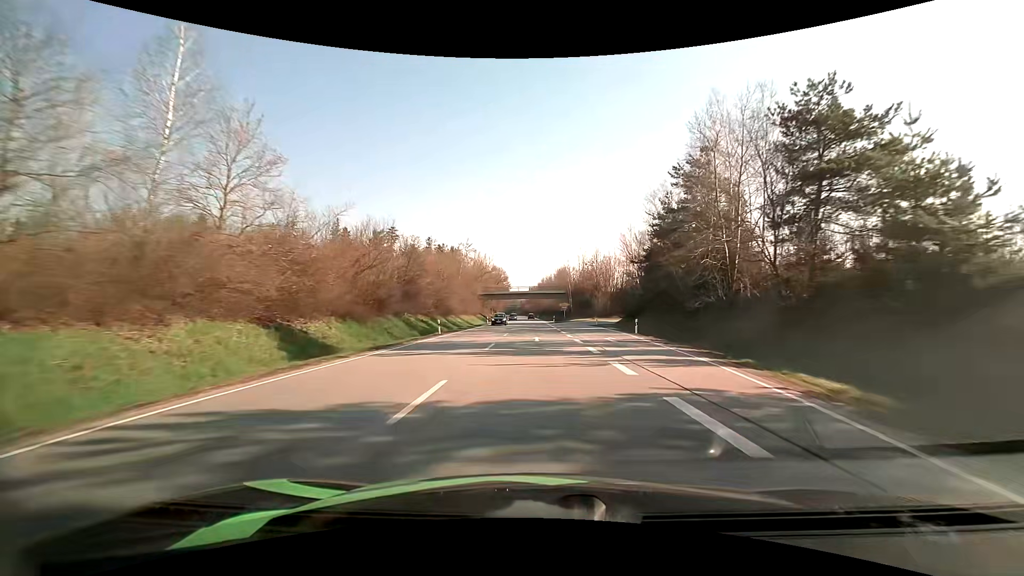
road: primary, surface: asphalt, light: Day
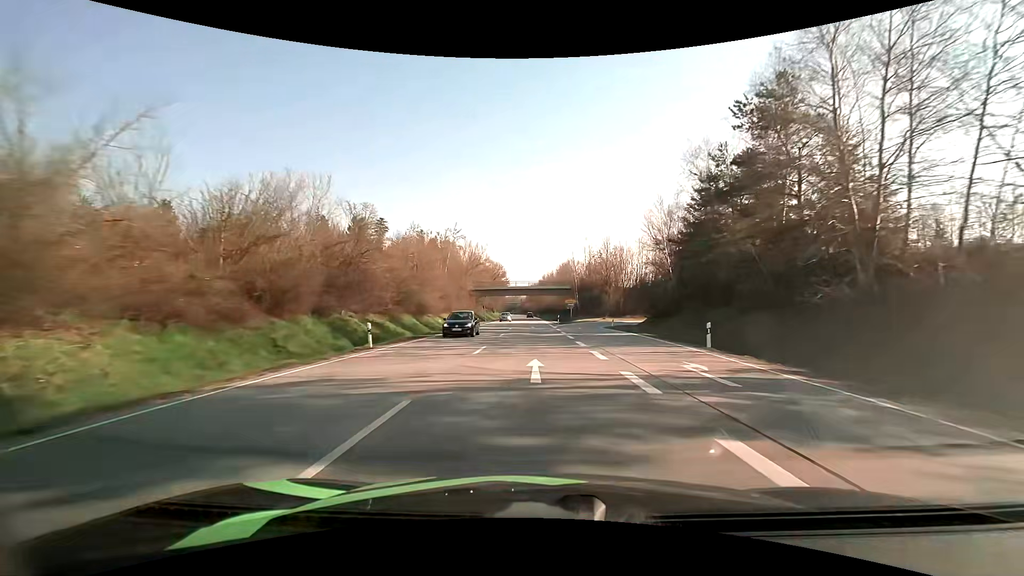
(0.0, +14.7) m; 0°
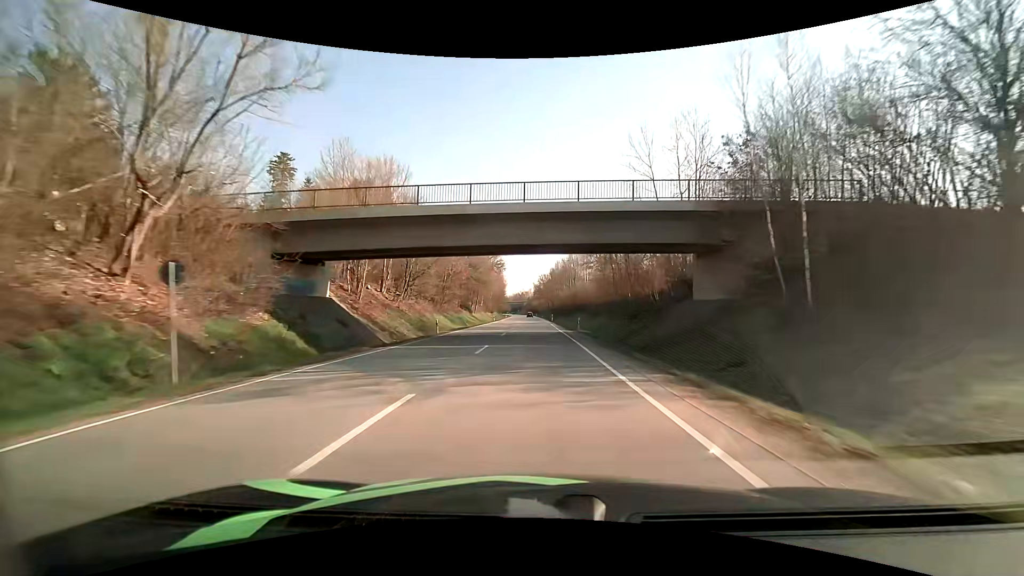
(-0.5, +73.6) m; -1°
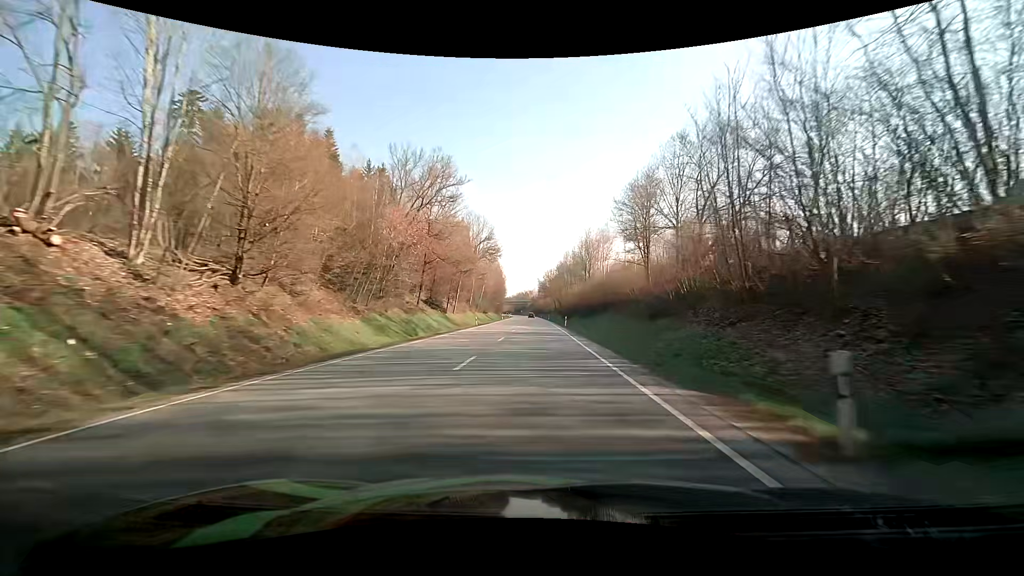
(-0.1, +29.7) m; 0°
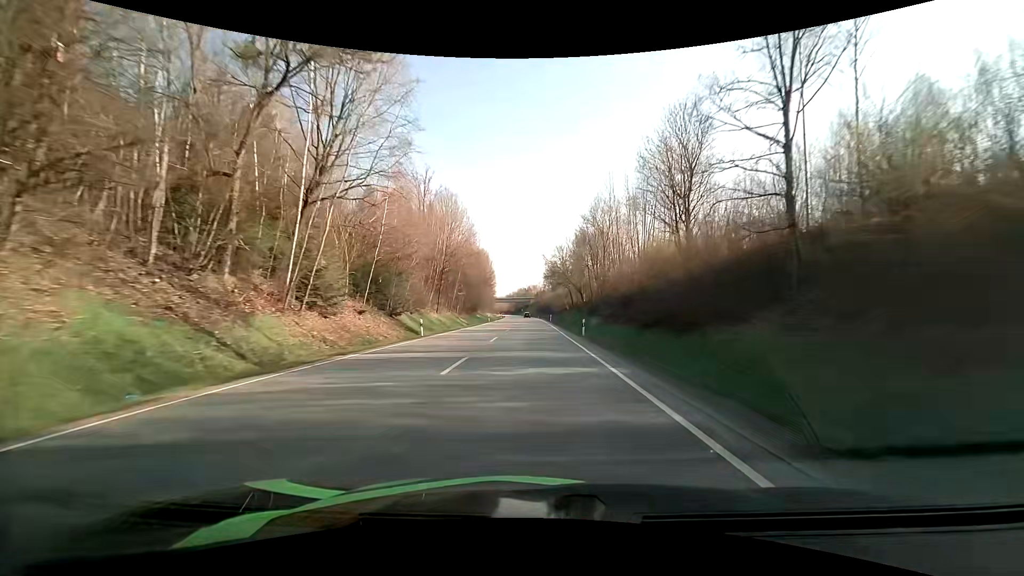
(-0.2, +75.2) m; -1°
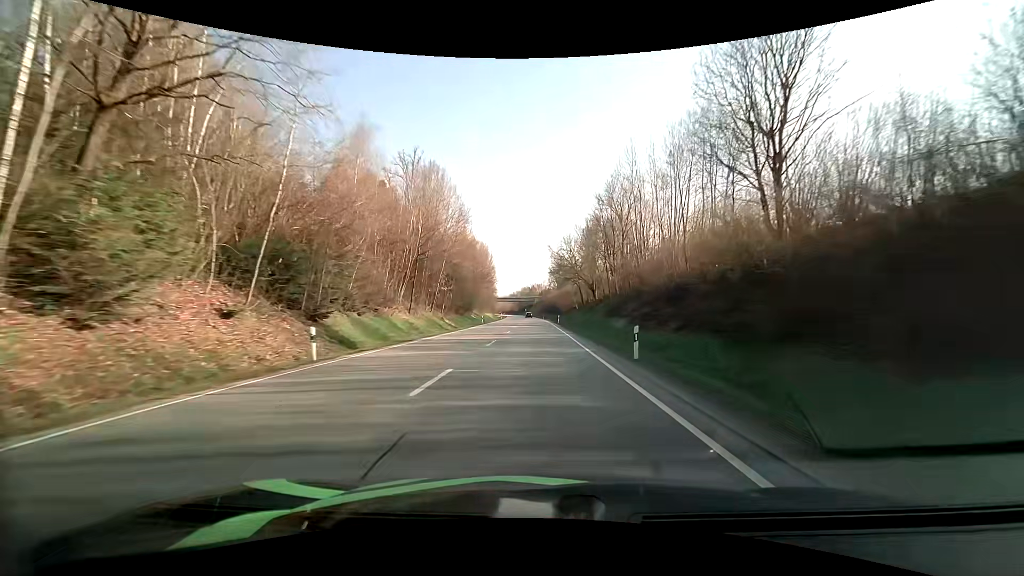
(-0.1, +15.1) m; 0°
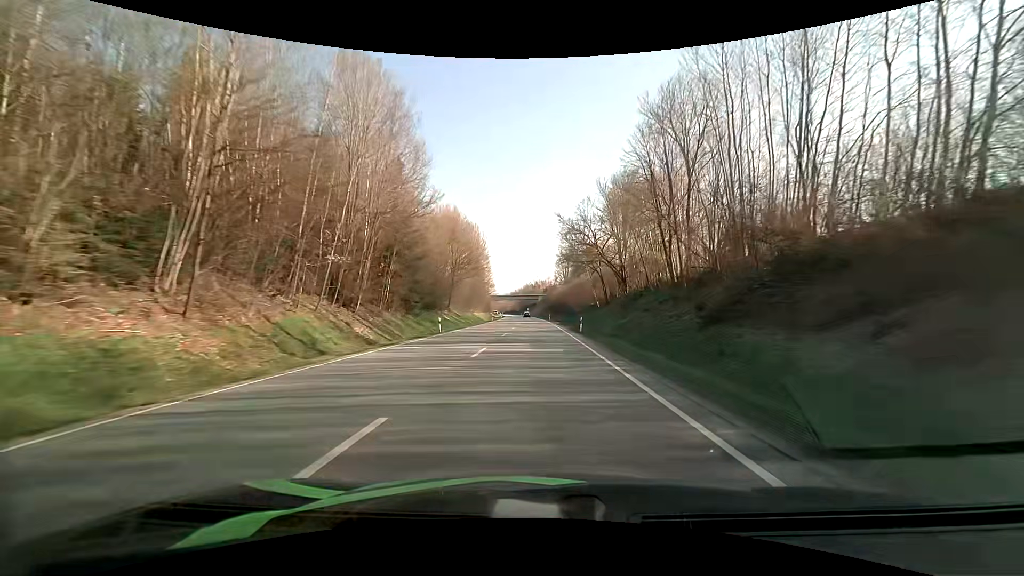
(-0.2, +30.3) m; -1°
(0, +10) (0, +20) (0, +30) (0, +40) (0, +50) (0, +60) (-1, +70) (-1, +80) (-1, +90) (-1, +100) m
